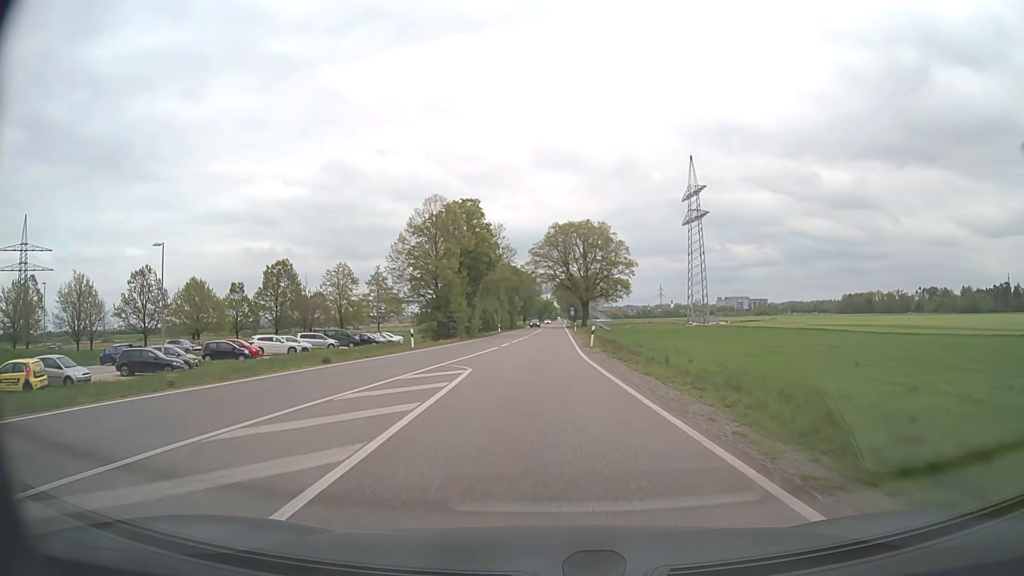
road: secondary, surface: asphalt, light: Day
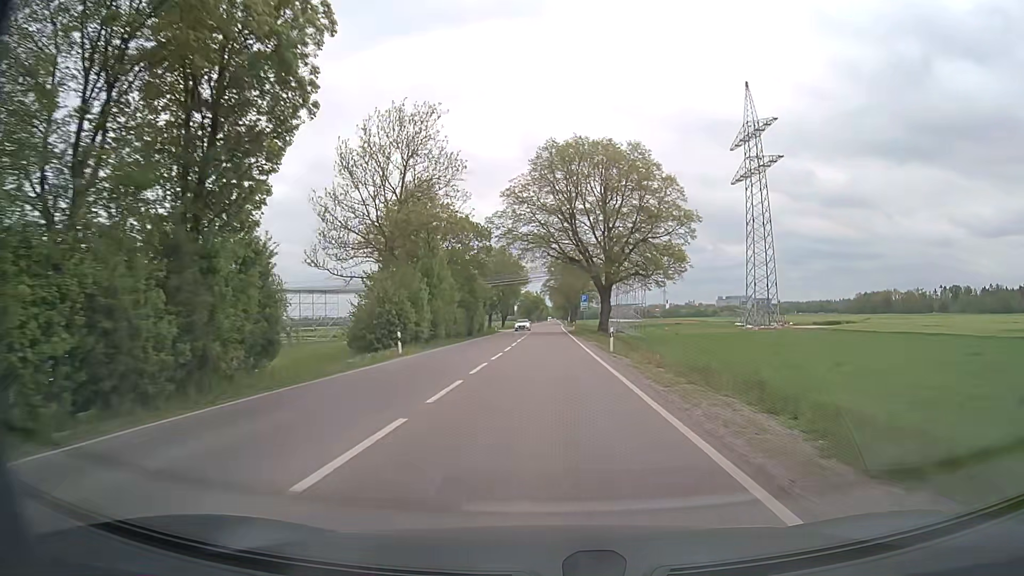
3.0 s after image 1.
(+0.3, +54.8) m; +1°
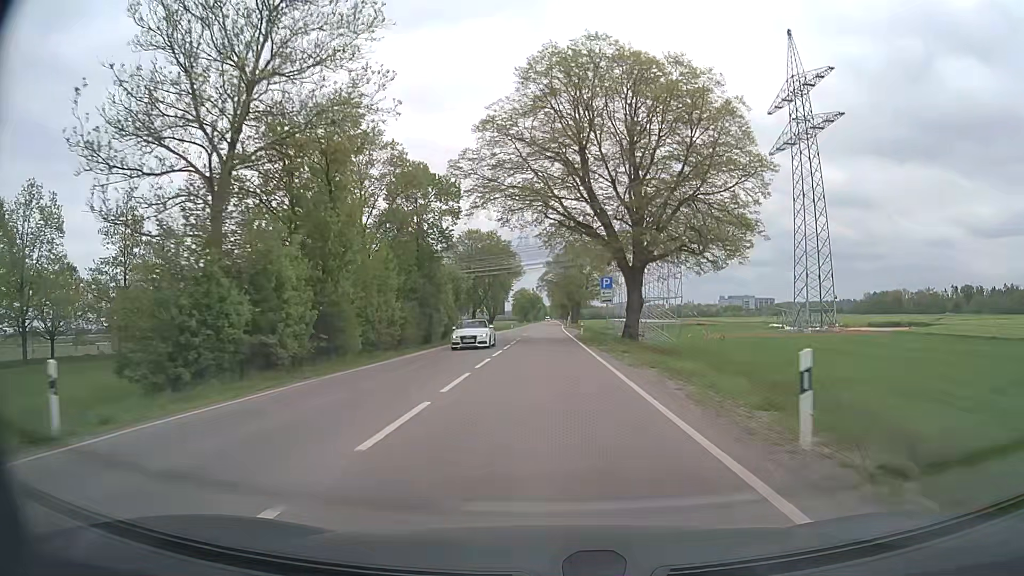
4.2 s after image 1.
(+0.1, +23.0) m; 0°
(0, +10) (0, +20) (0, +30) (0, +40) (0, +50) (0, +60) (0, +70) (0, +80) (0, +90) (+1, +100) m
